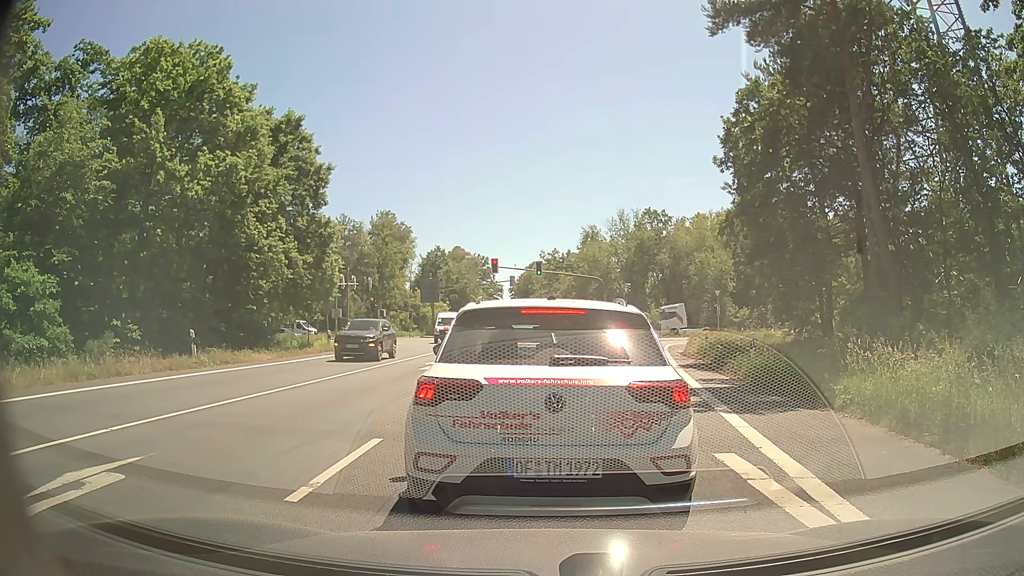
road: primary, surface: asphalt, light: Day
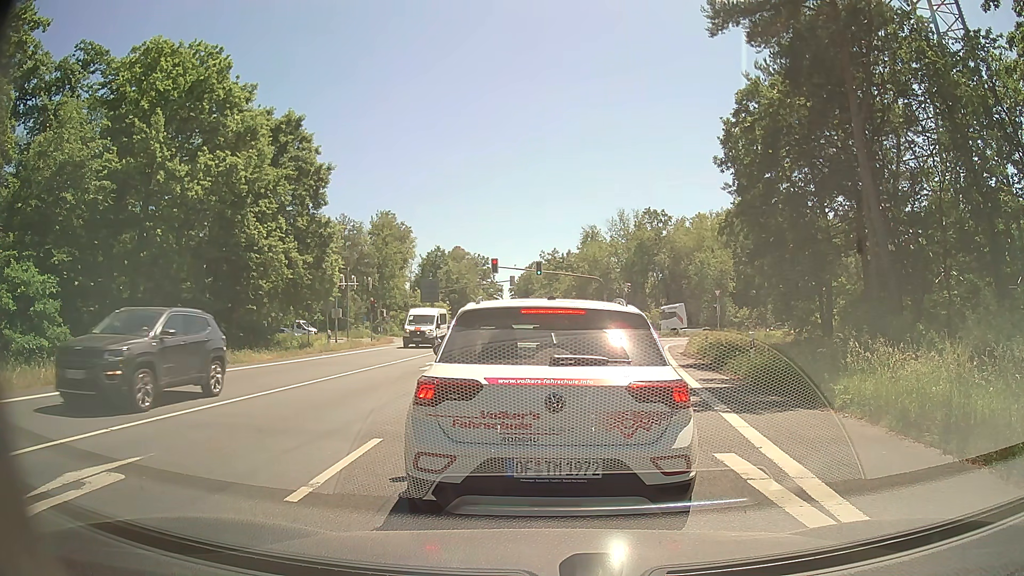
(0.0, 0.0) m; 0°
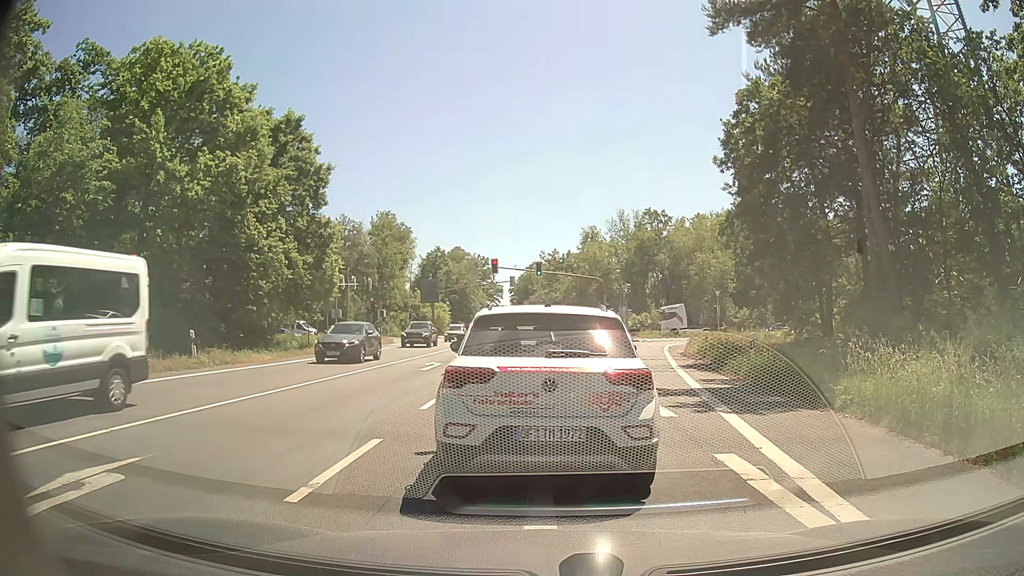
(0.0, 0.0) m; 0°
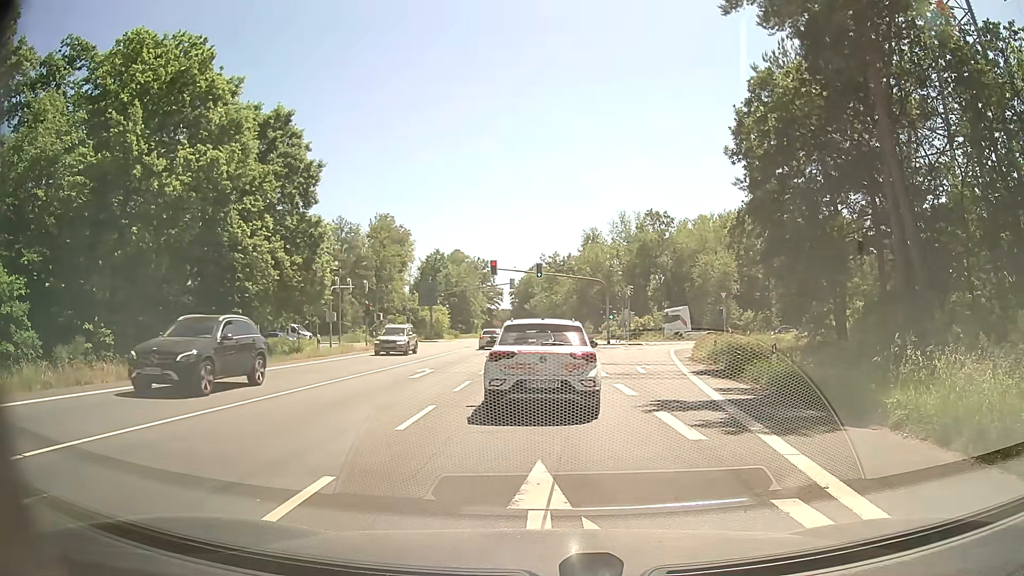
(0.0, +2.1) m; 0°
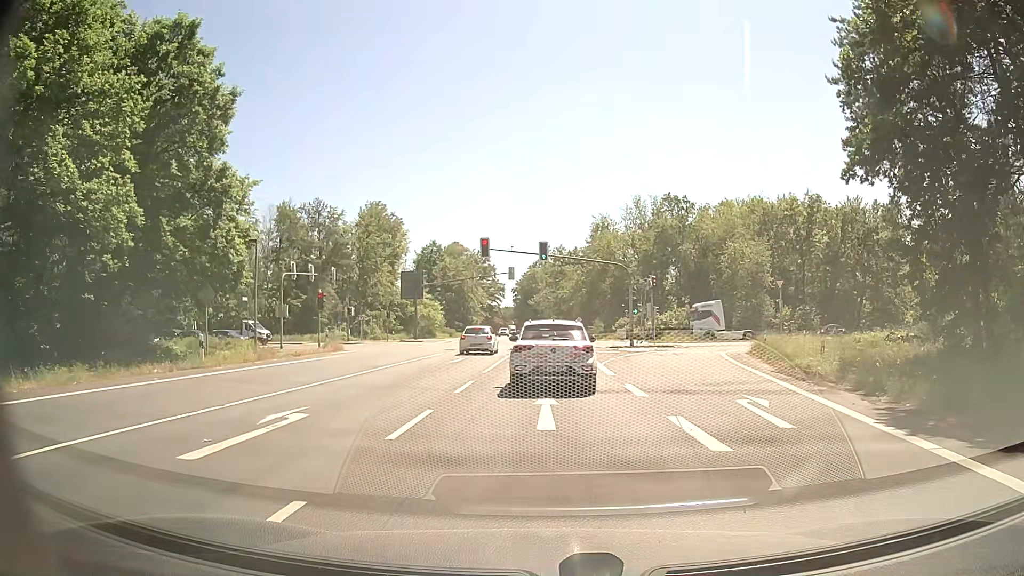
(+0.1, +13.7) m; 0°
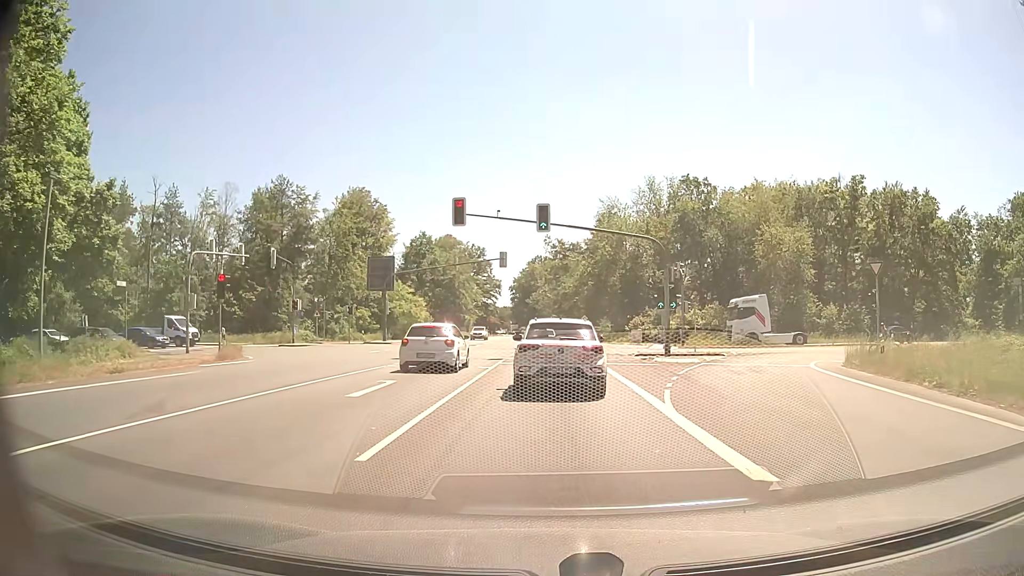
(+0.1, +14.2) m; 0°
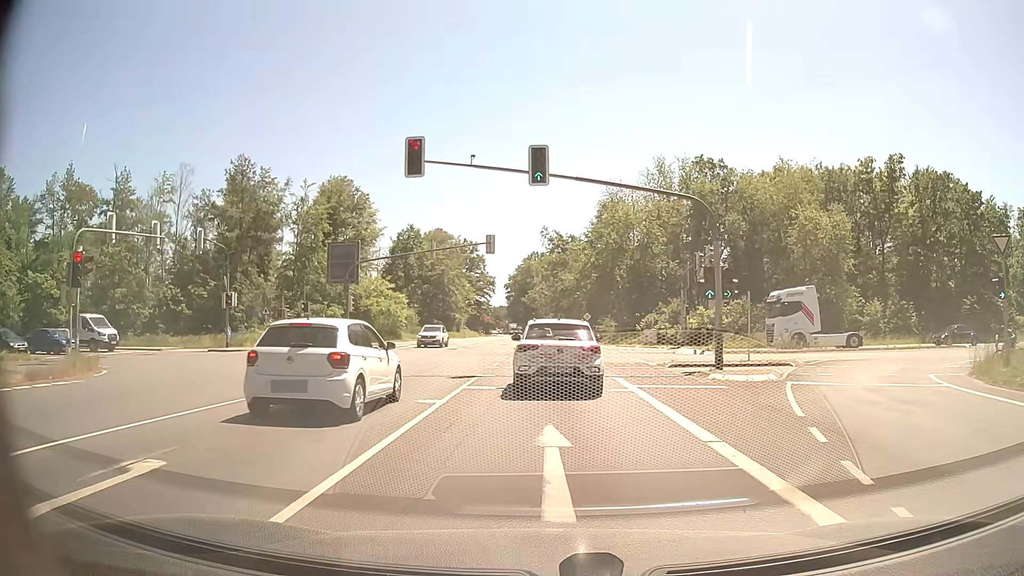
(0.0, +10.5) m; 0°
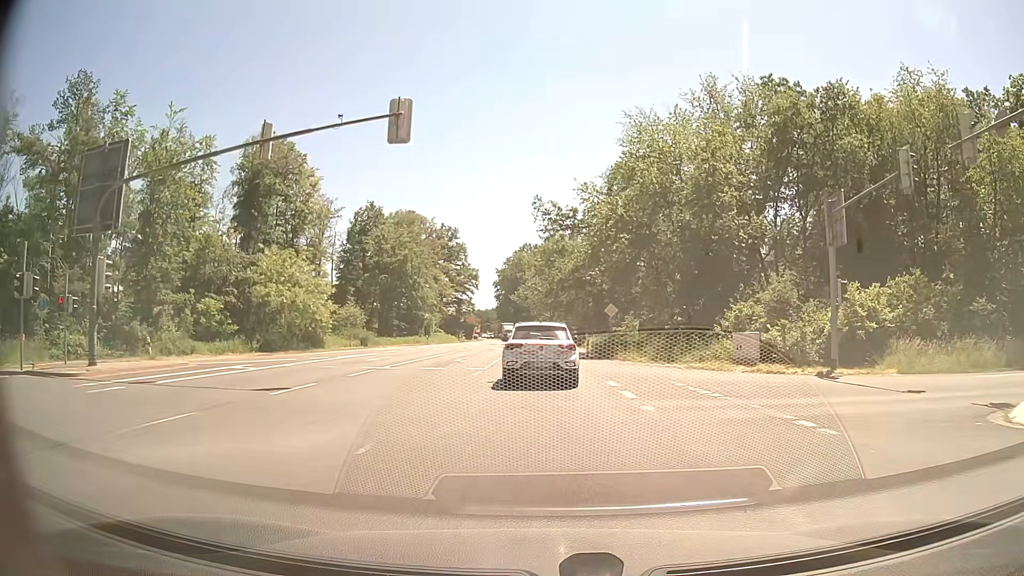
(+0.1, +29.0) m; 0°
(0, +10) (0, +20) (0, +30) (0, +40) (0, +50) (0, +60) (-1, +70) (-1, +80) (-1, +90) (-1, +100) m
